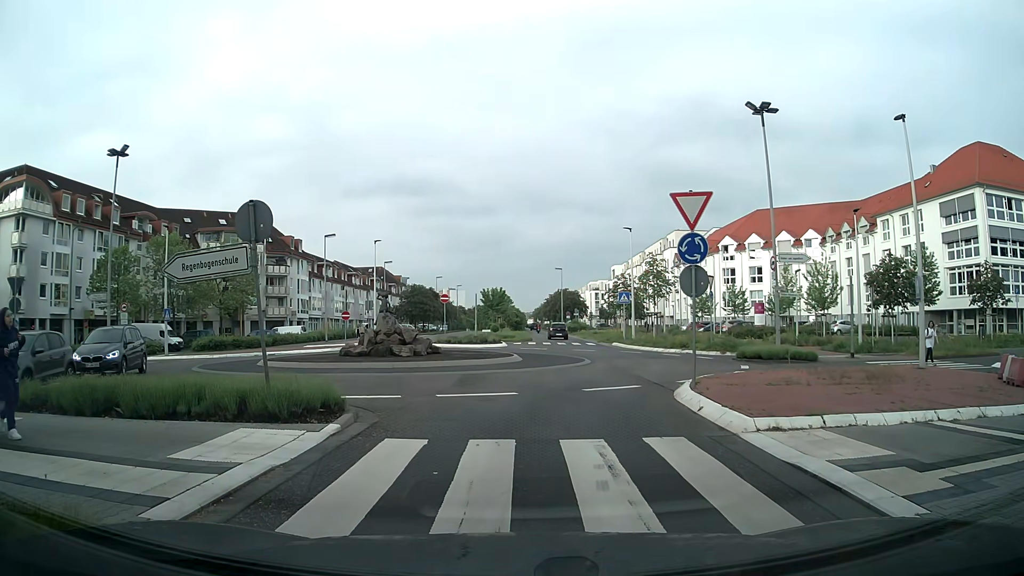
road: secondary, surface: asphalt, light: Day
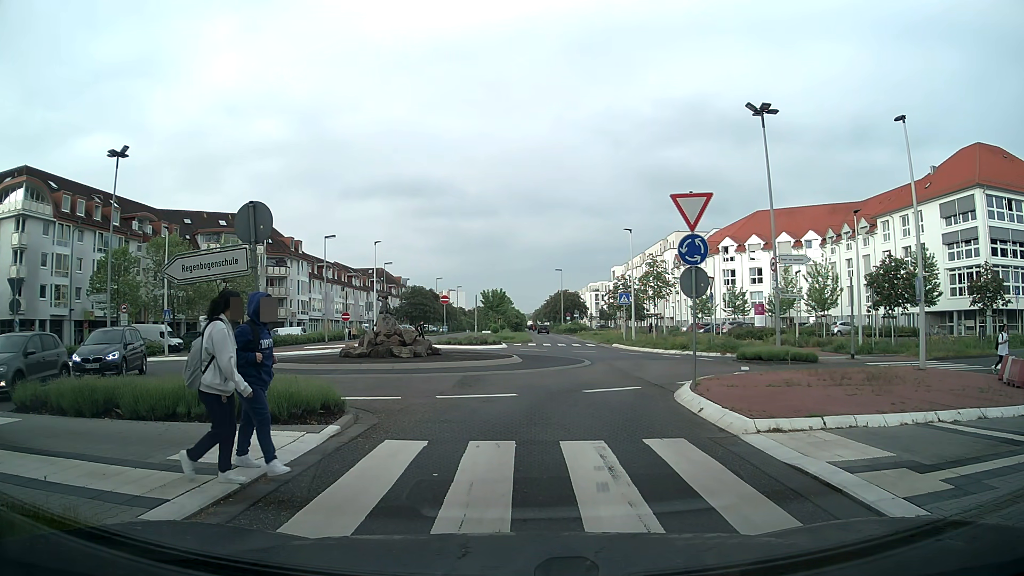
(0.0, +0.1) m; 0°
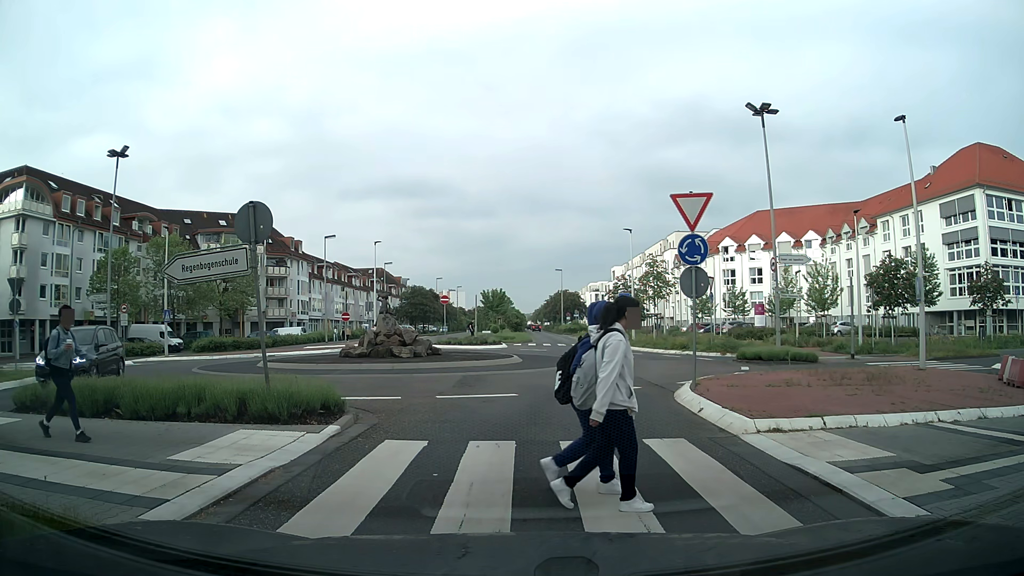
(0.0, 0.0) m; 0°
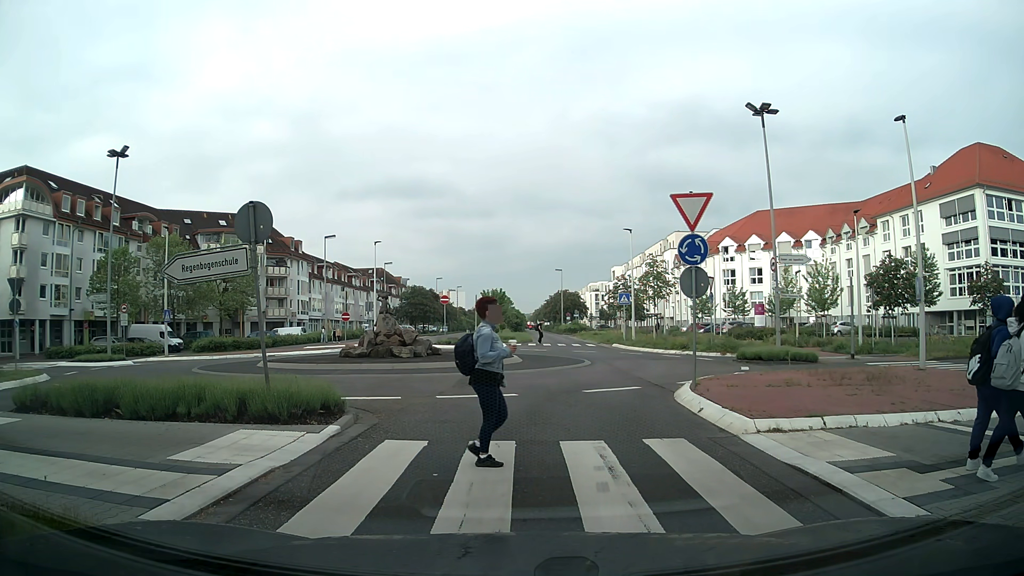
(0.0, 0.0) m; 0°
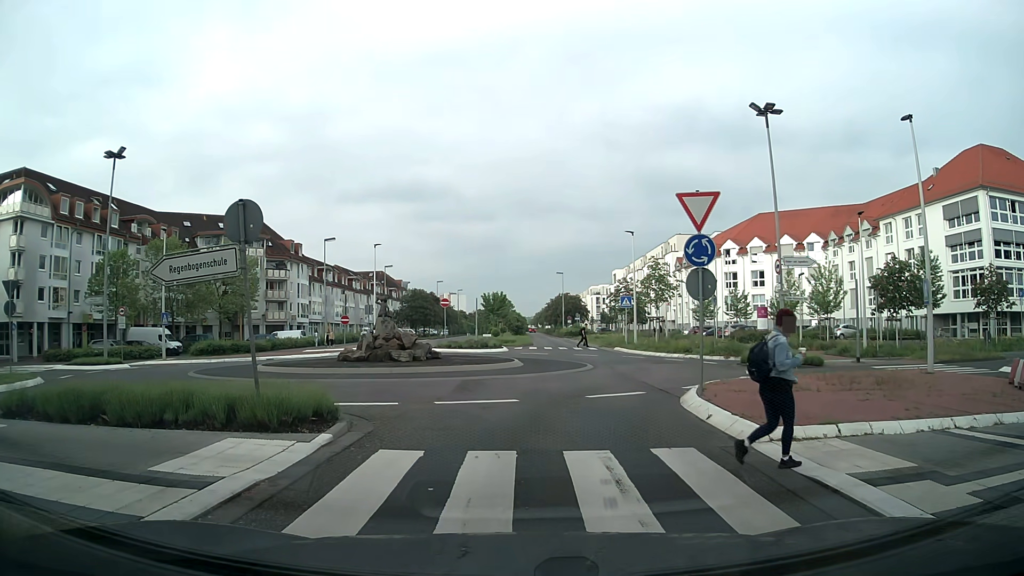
(0.0, +0.4) m; 0°
